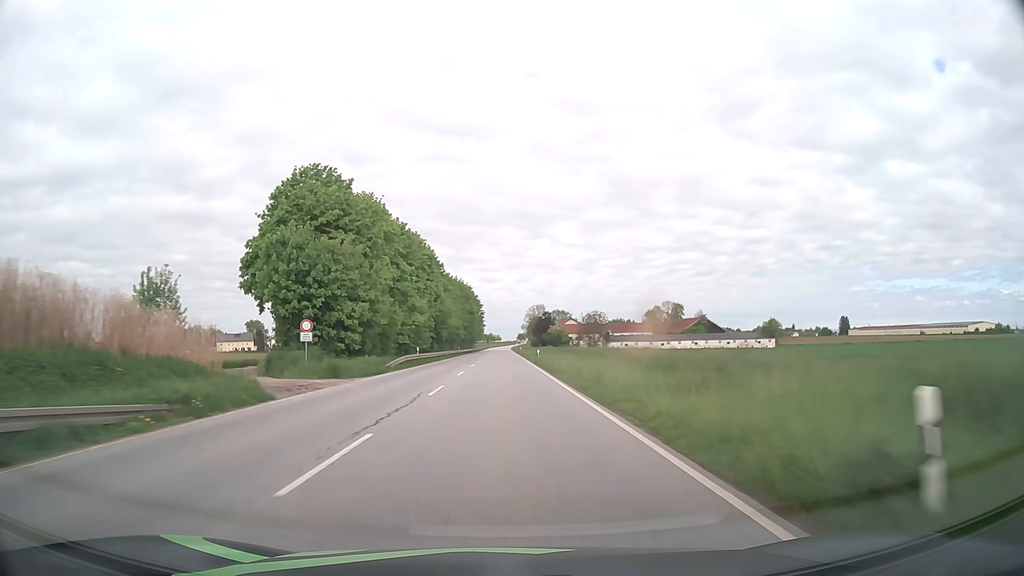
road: primary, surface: asphalt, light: Day
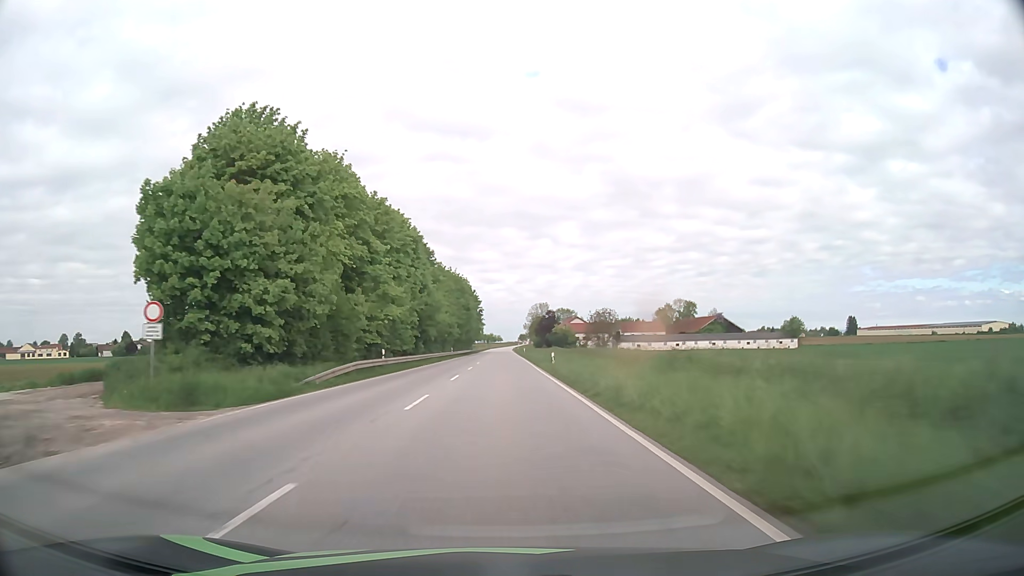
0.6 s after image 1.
(0.0, +15.8) m; 0°
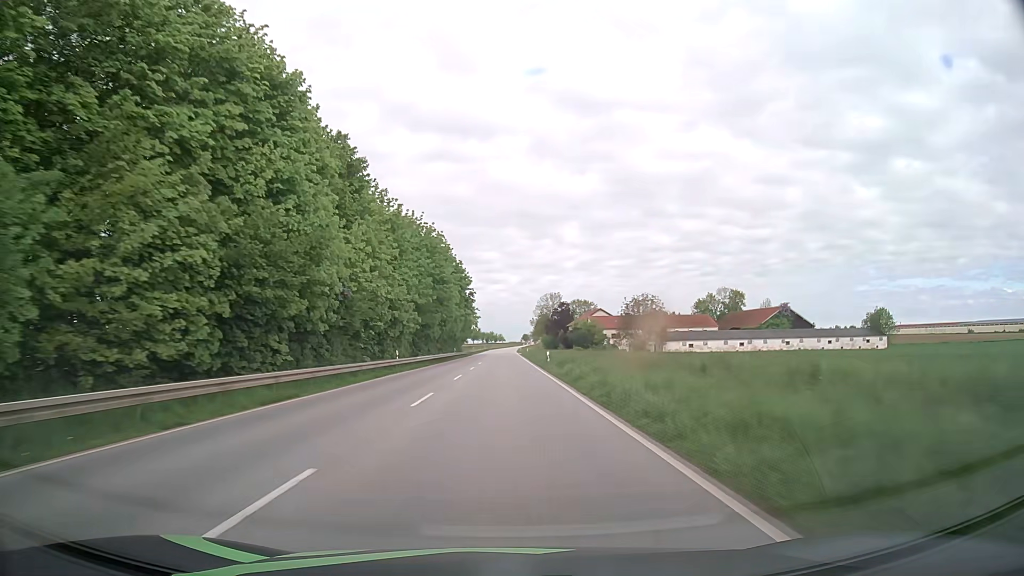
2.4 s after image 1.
(-0.1, +47.2) m; 0°
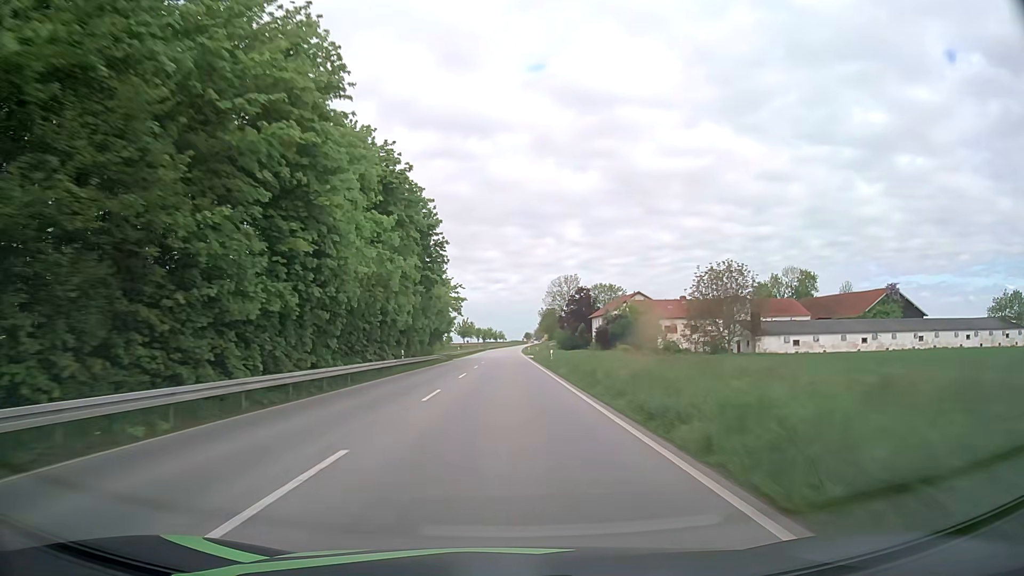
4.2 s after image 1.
(-0.1, +47.0) m; 0°
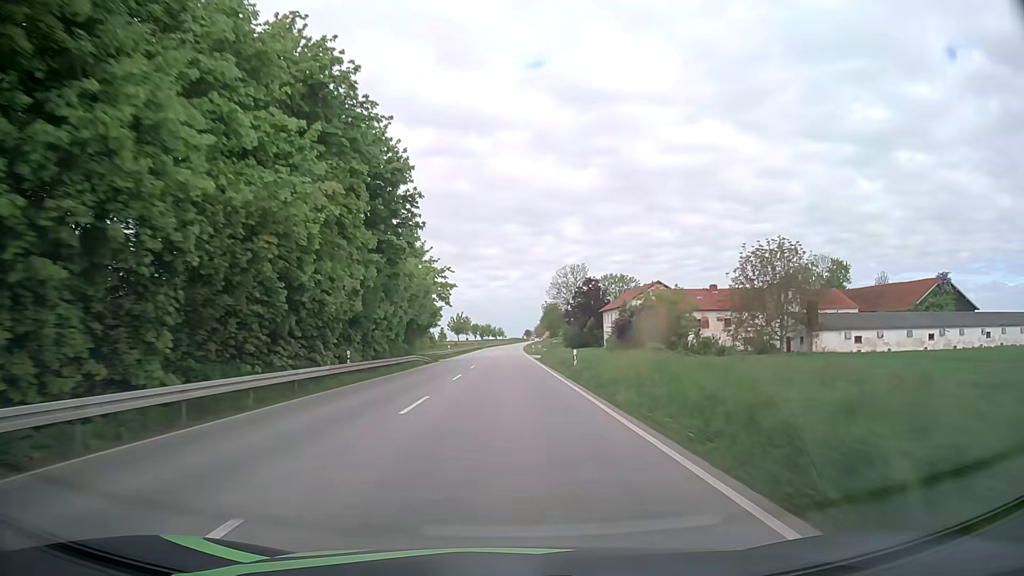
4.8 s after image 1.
(0.0, +15.5) m; 0°
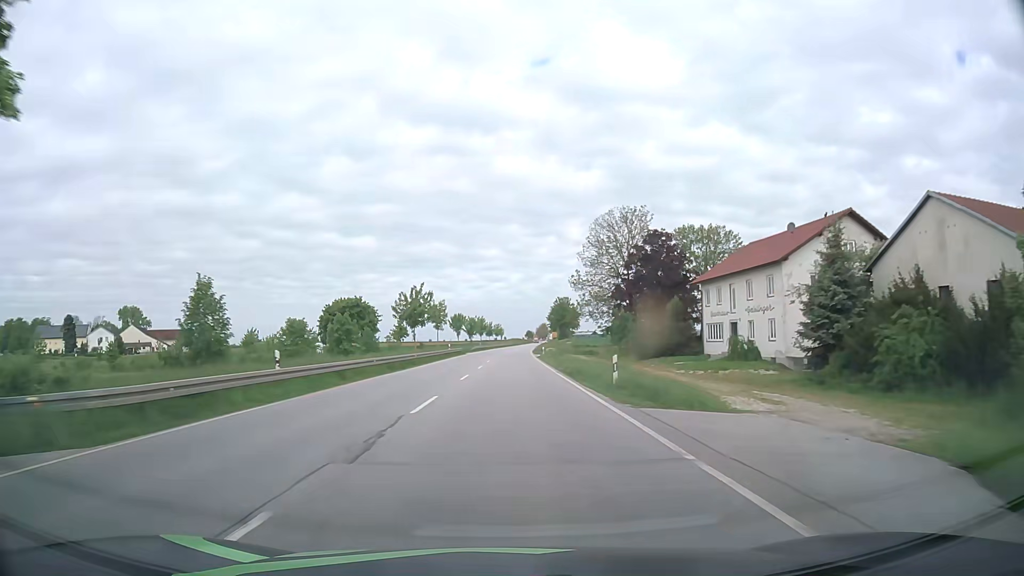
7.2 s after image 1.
(0.0, +59.6) m; 0°
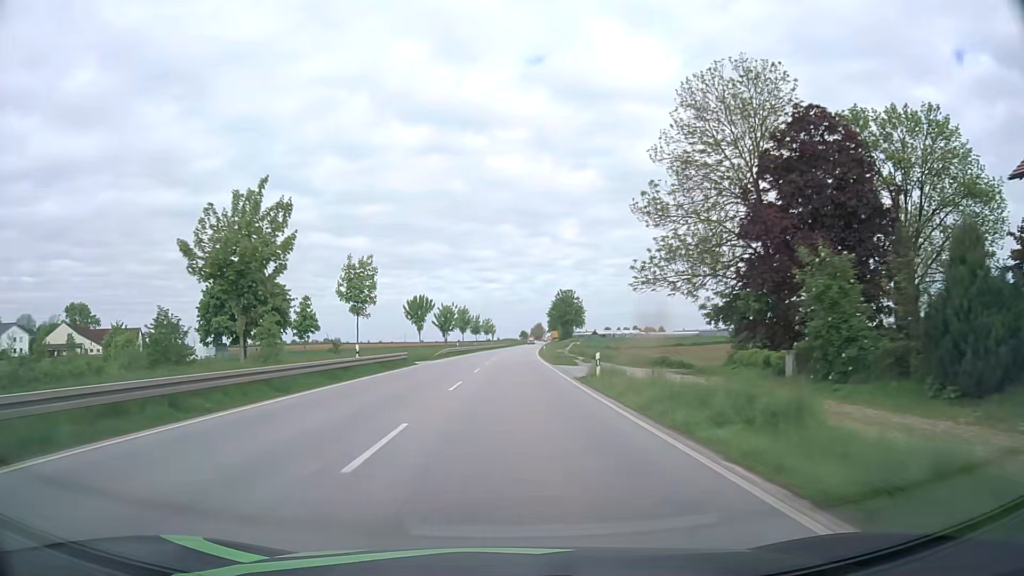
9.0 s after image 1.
(+0.2, +42.1) m; +1°
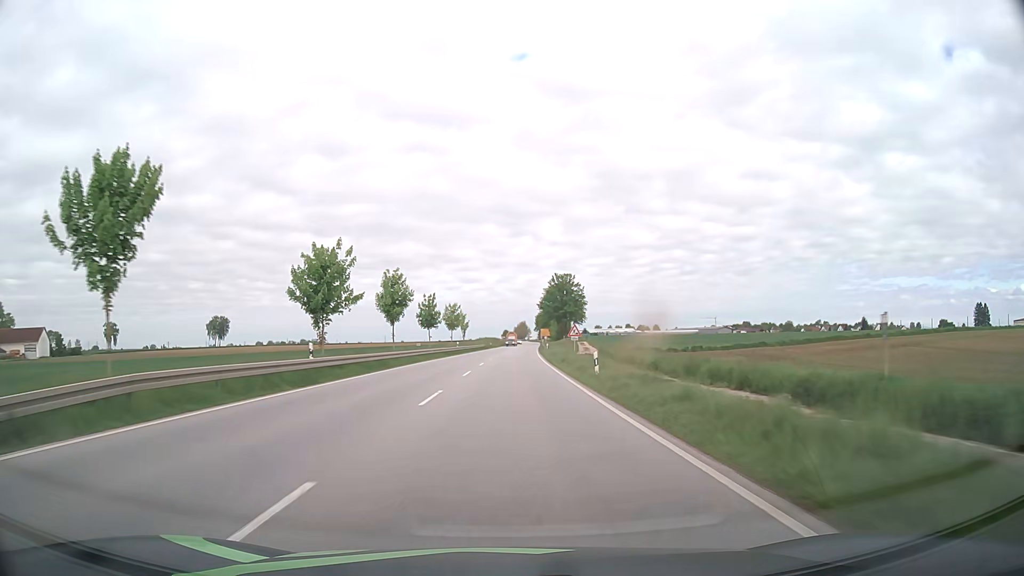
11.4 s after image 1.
(+0.5, +52.8) m; +1°
(0, +10) (0, +20) (0, +30) (+1, +40) (+1, +50) (+1, +60) (+2, +70) (+2, +80) (+3, +90) (+3, +100) m
